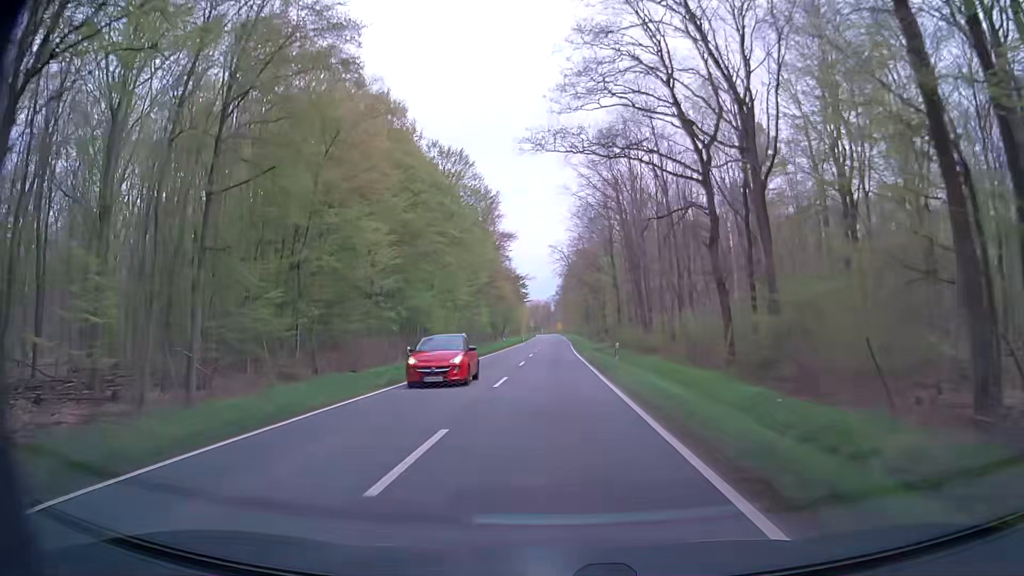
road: secondary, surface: asphalt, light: Day
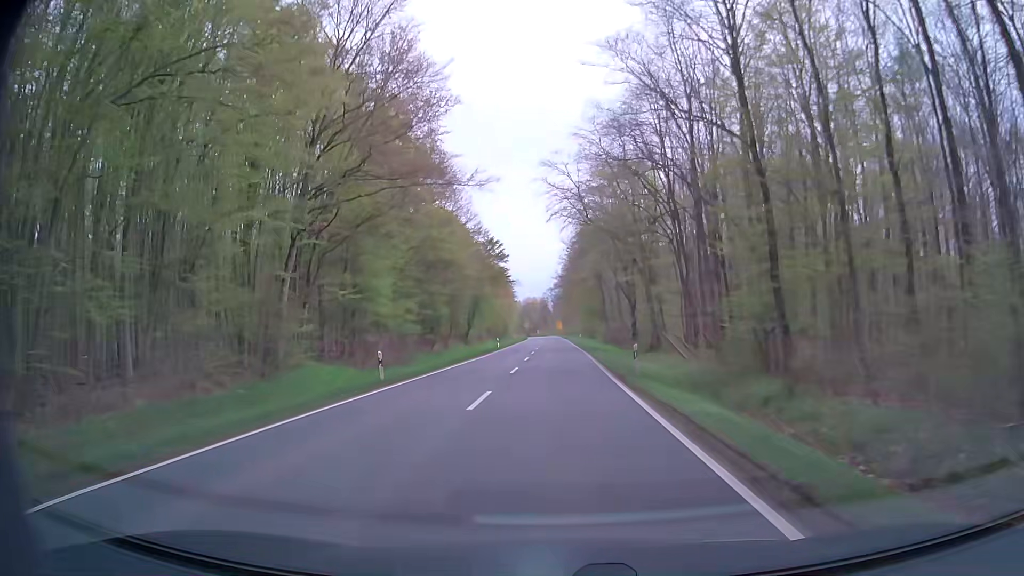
(-0.1, +53.6) m; +1°
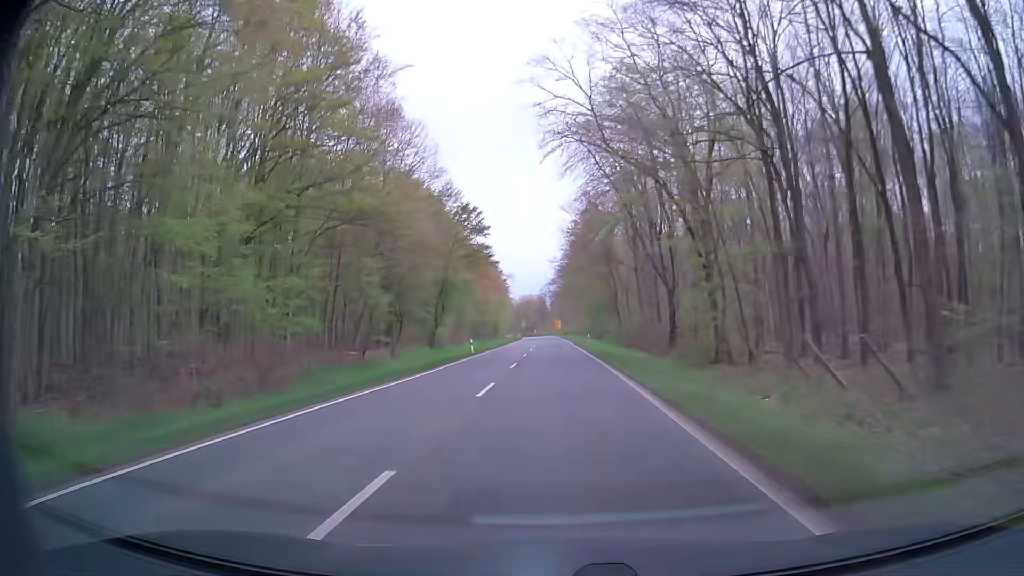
(-0.4, +21.4) m; -1°
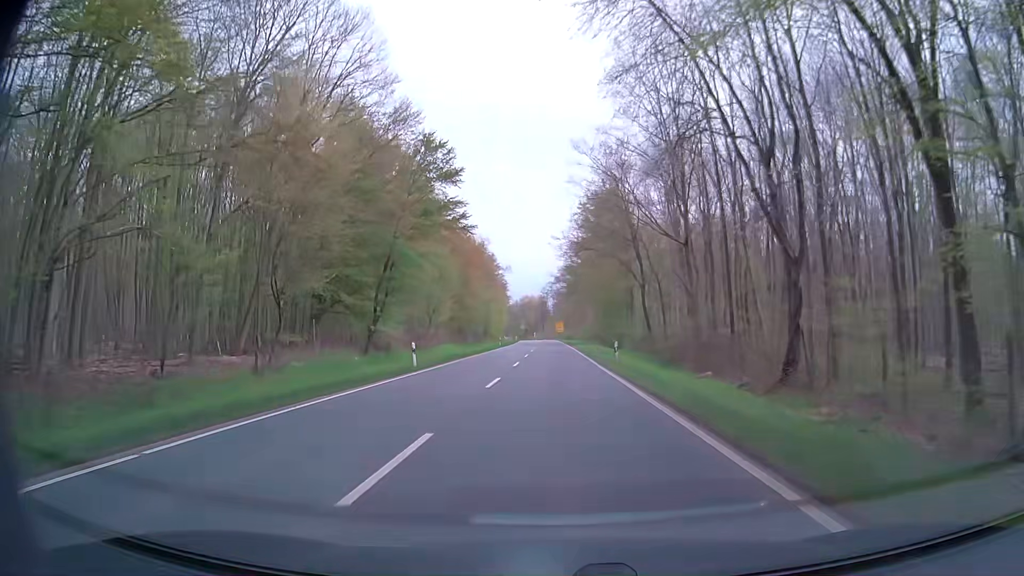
(-0.3, +21.5) m; 0°
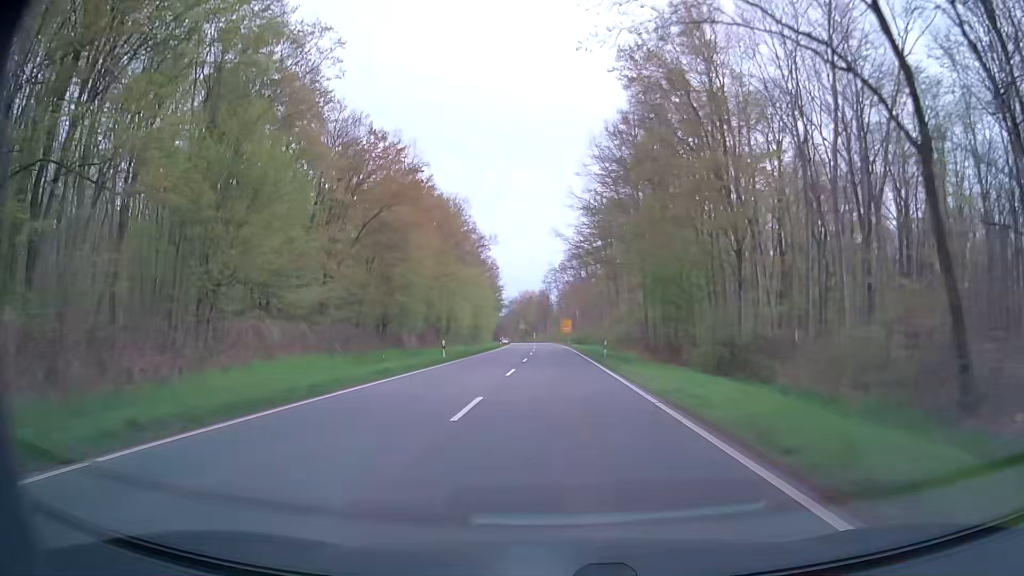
(-0.6, +42.9) m; -2°
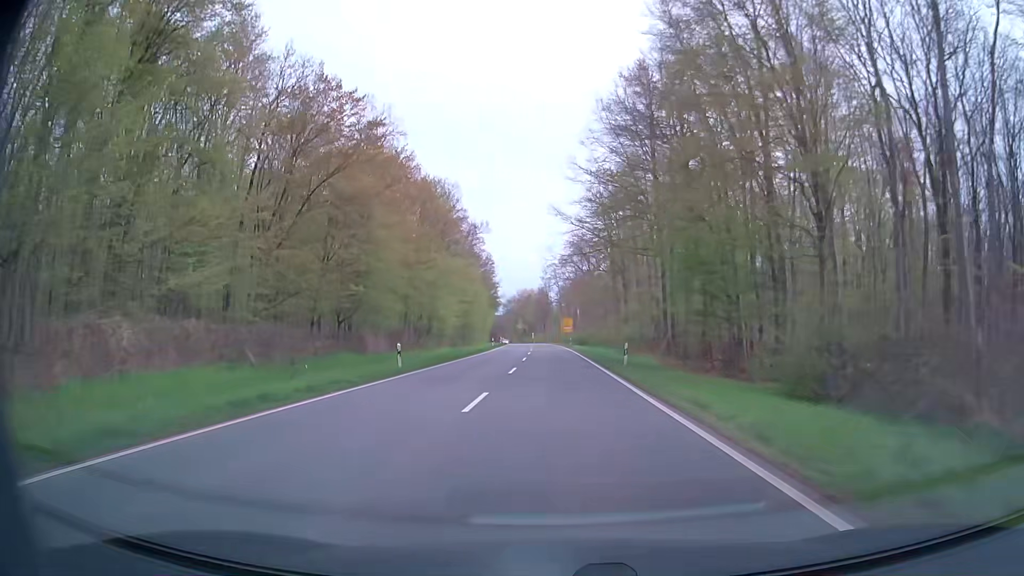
(+0.1, +10.7) m; 0°
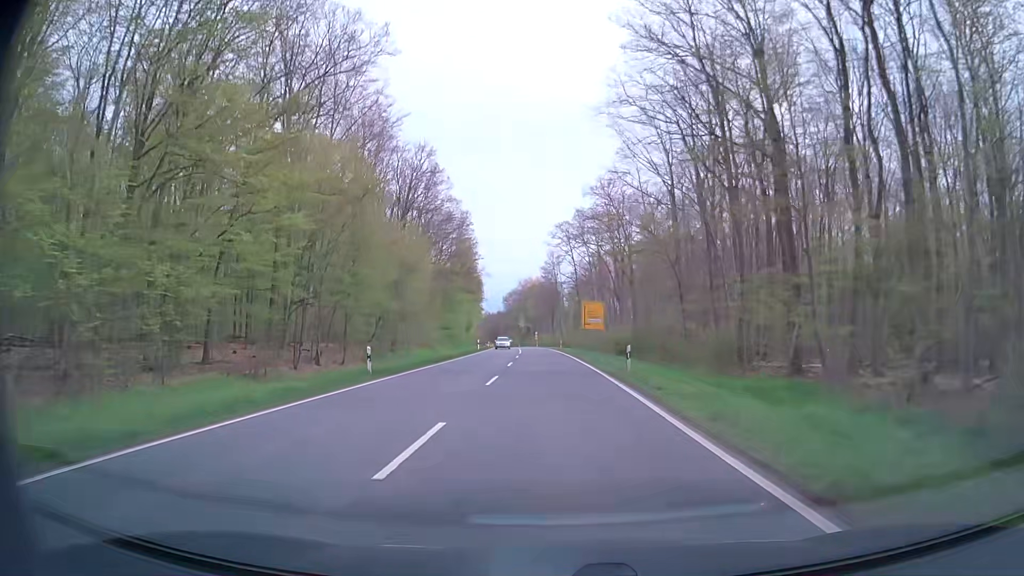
(+0.2, +53.7) m; 0°
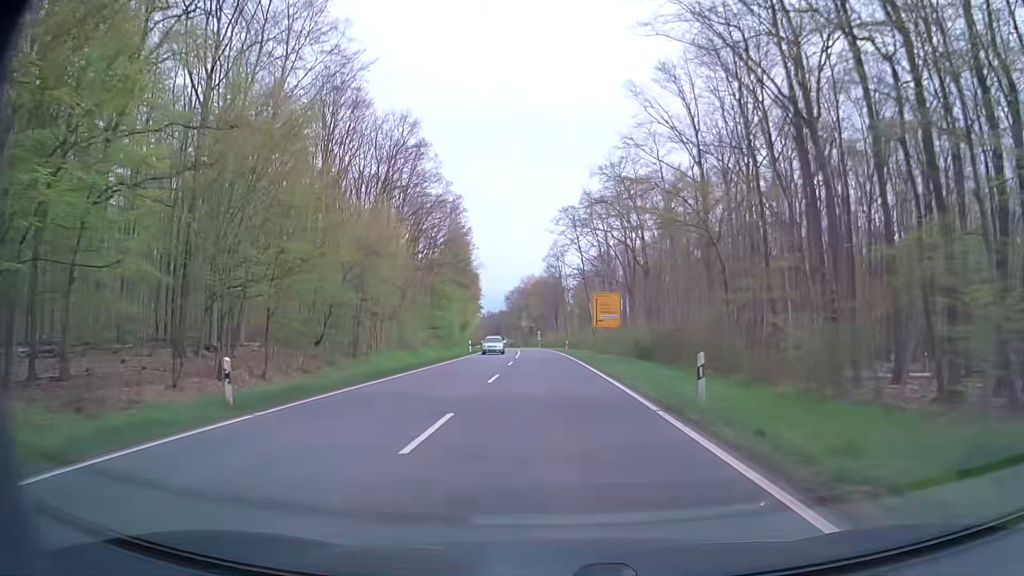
(0.0, +10.7) m; -1°
(0, +10) (0, +20) (0, +30) (0, +40) (-1, +50) (-1, +60) (-2, +70) (-2, +80) (-3, +90) (-3, +100) m
